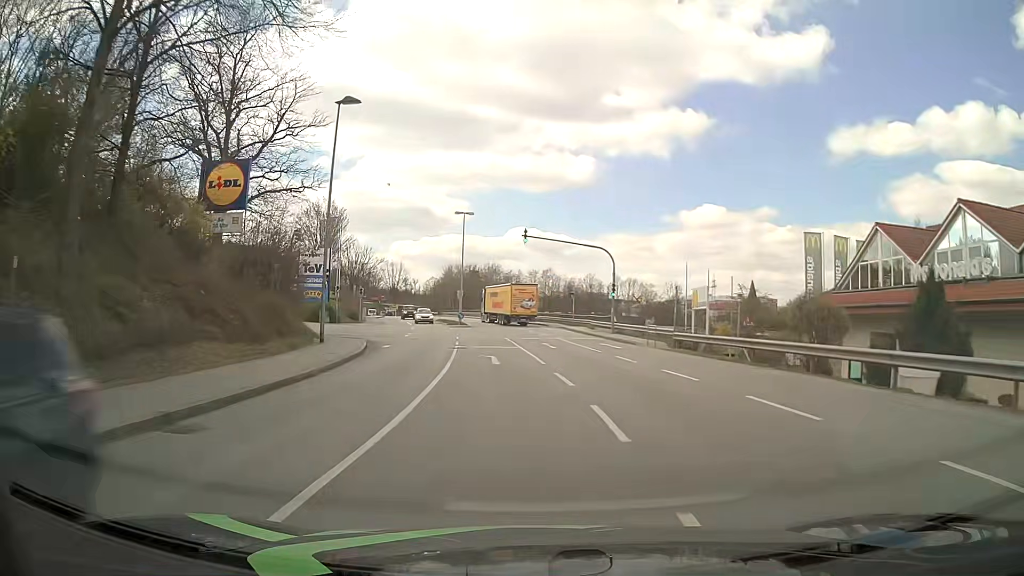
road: tertiary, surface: asphalt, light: Day
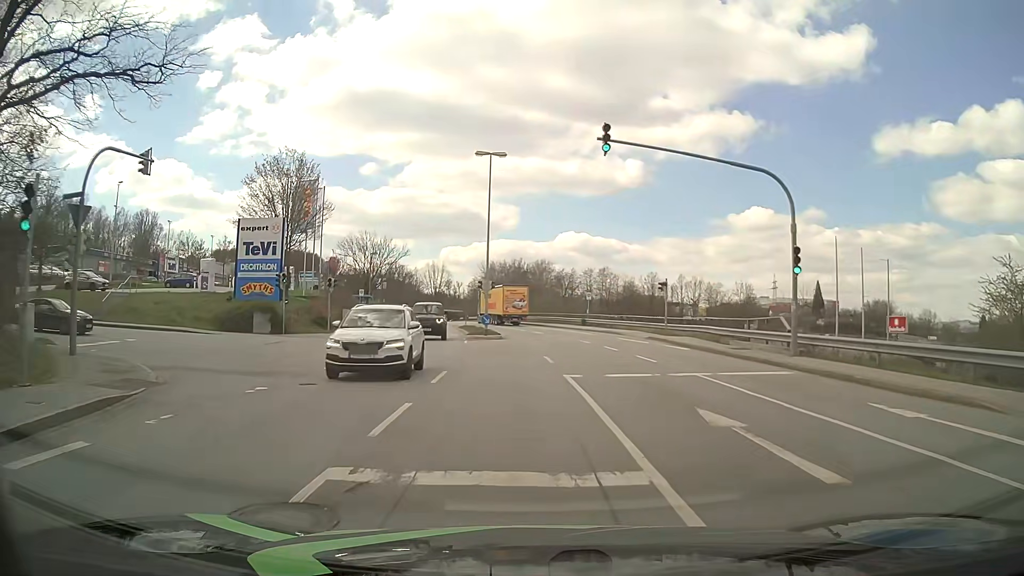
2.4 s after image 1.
(-1.1, +23.8) m; -4°
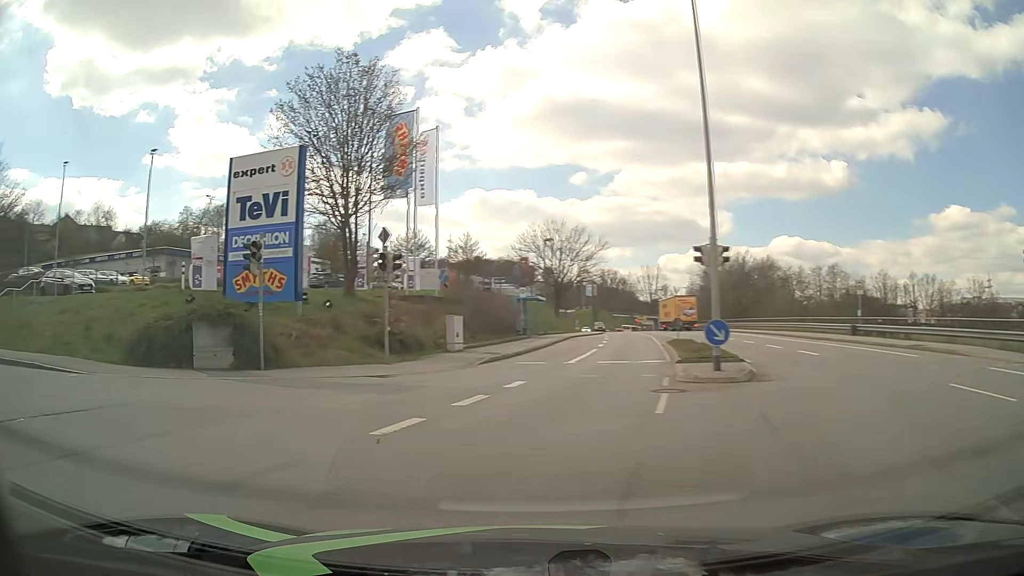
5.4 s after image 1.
(-1.1, +21.2) m; -18°
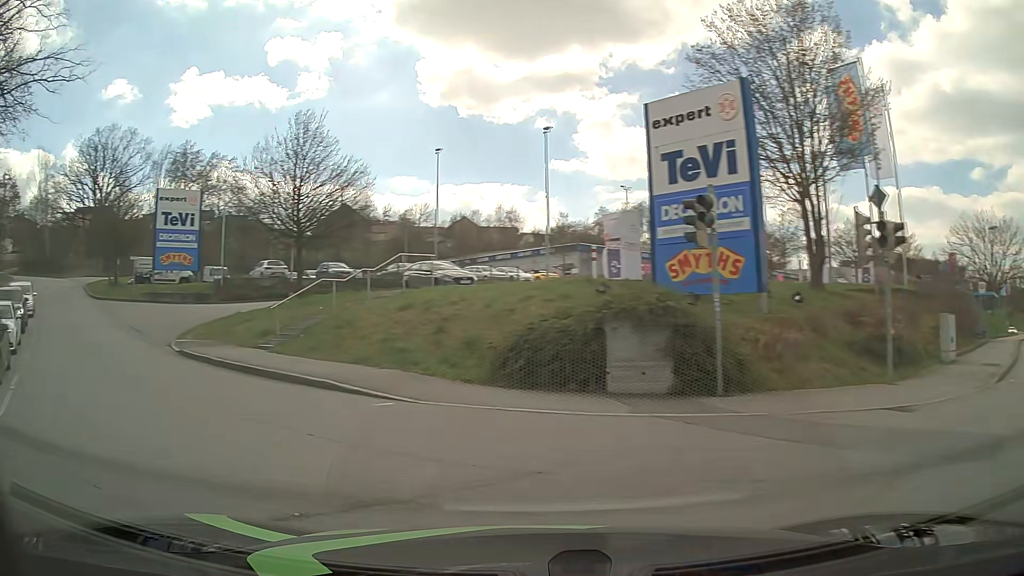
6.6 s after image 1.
(-1.9, +6.1) m; -37°
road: residential
